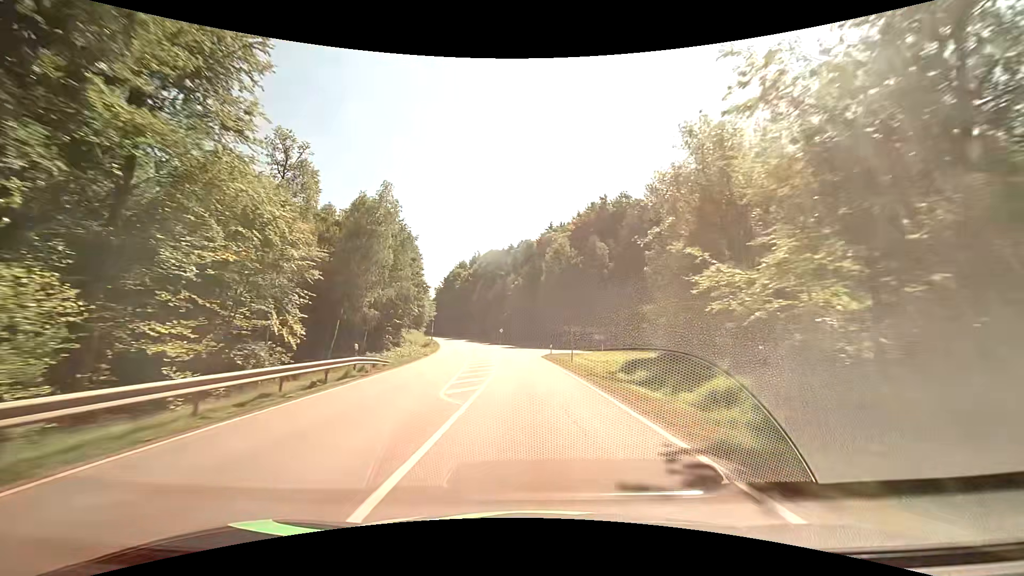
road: secondary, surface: asphalt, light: Day
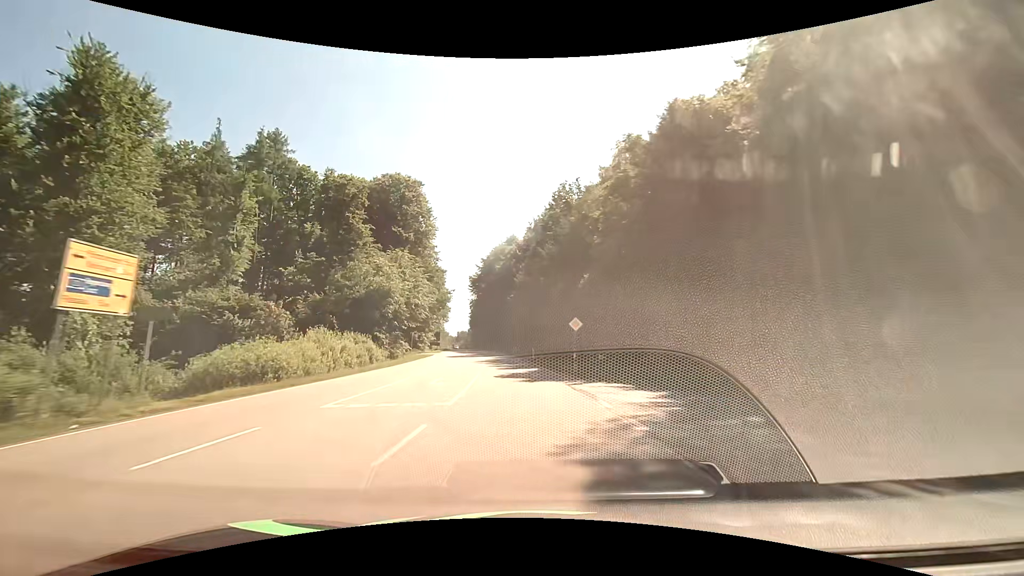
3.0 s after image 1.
(-3.9, +69.7) m; -8°
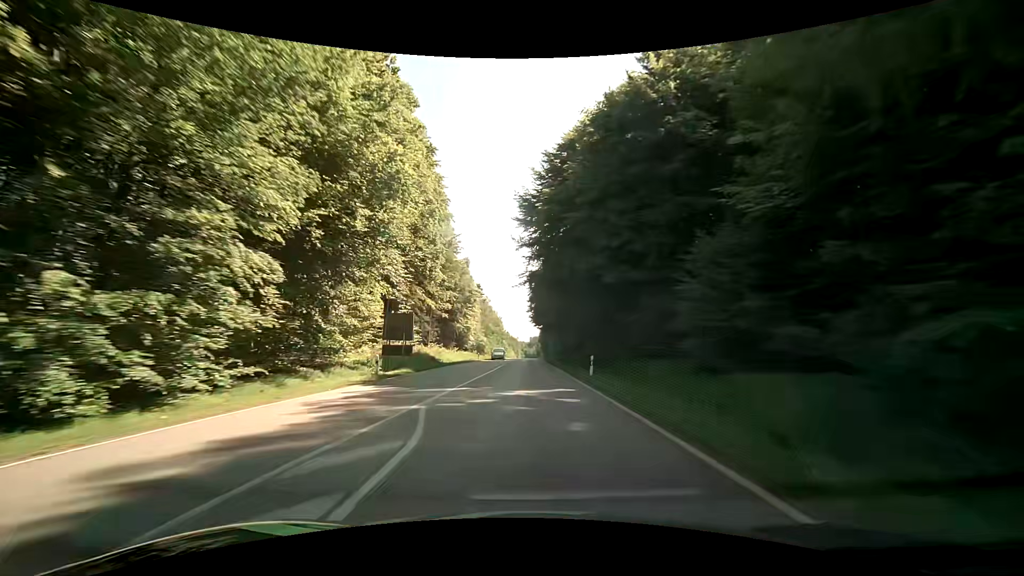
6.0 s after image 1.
(-6.3, +68.9) m; -9°
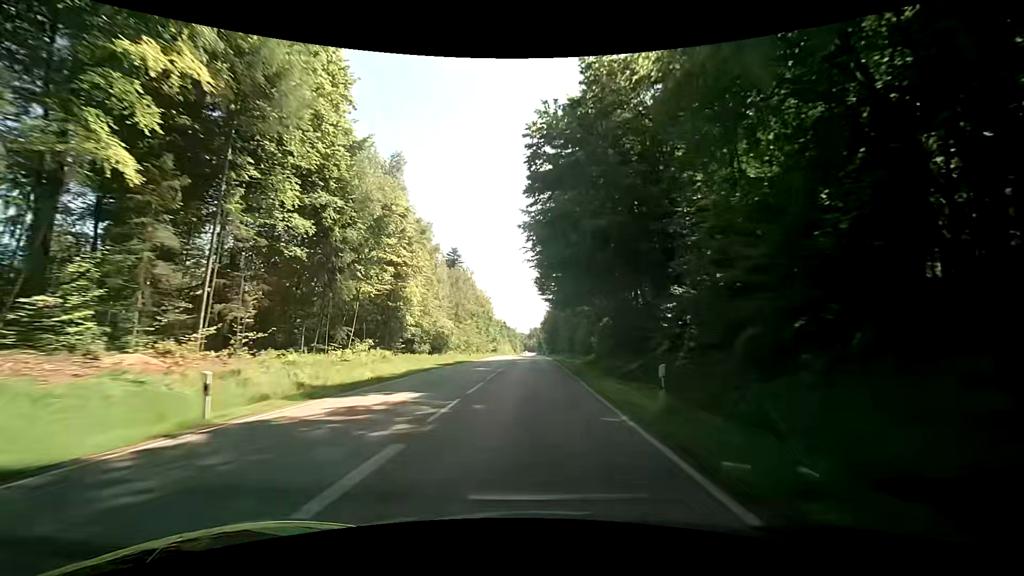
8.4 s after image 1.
(-0.8, +55.2) m; 0°
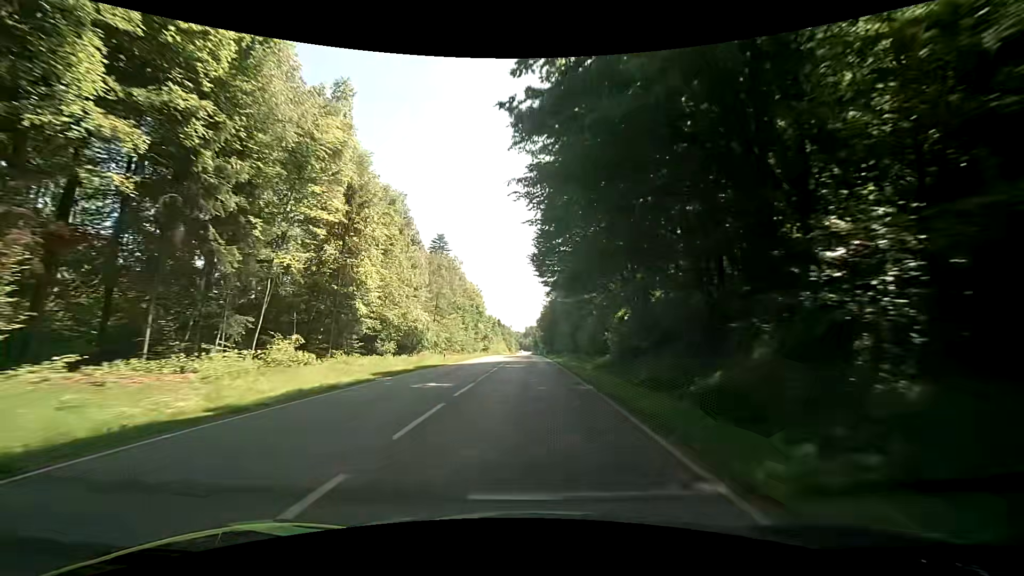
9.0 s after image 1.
(0.0, +13.7) m; 0°
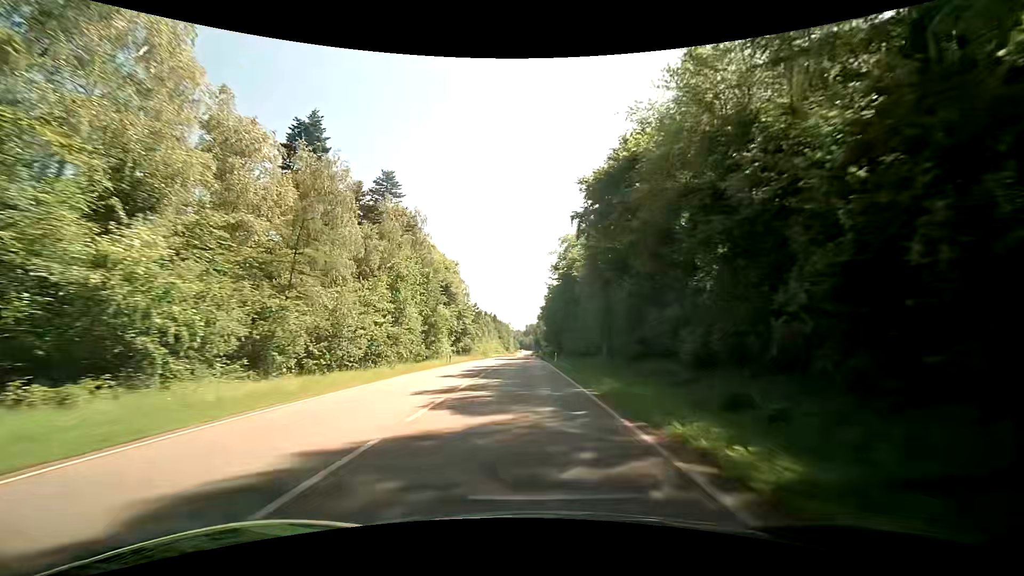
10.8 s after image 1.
(+0.1, +40.4) m; 0°
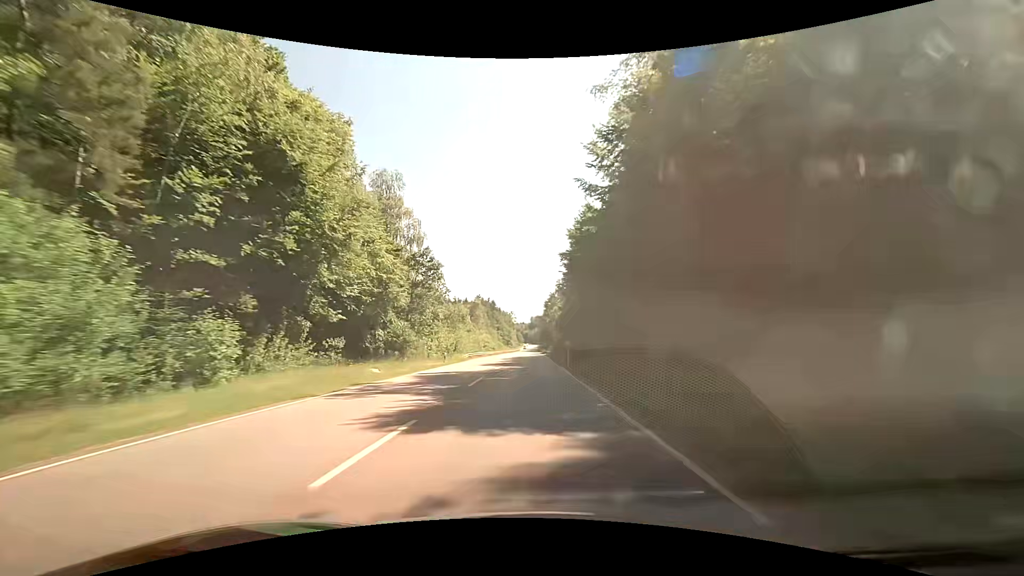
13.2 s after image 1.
(-0.5, +52.7) m; 0°
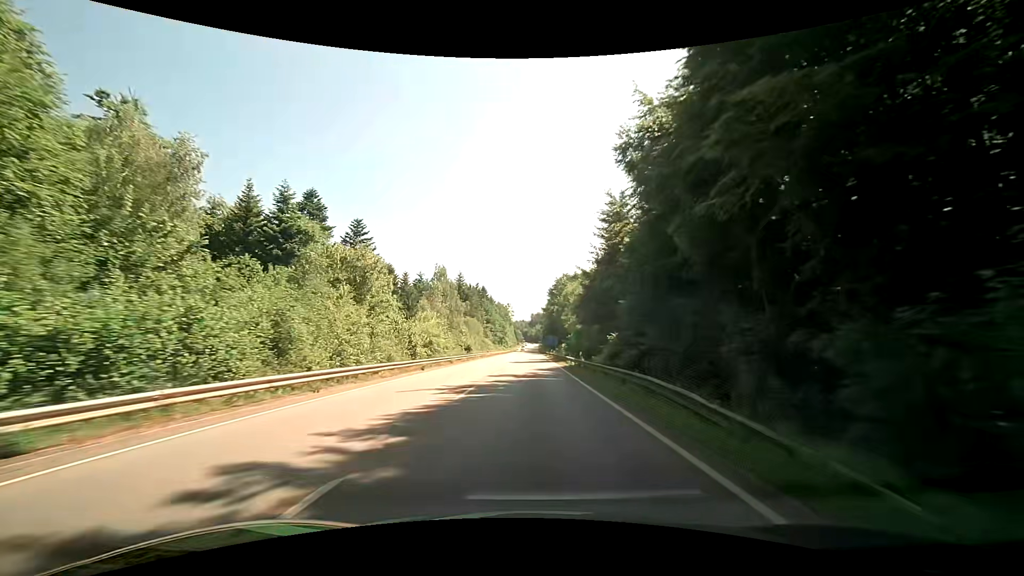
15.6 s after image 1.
(-0.4, +52.2) m; 0°
(0, +10) (0, +20) (0, +30) (0, +40) (0, +50) (0, +60) (0, +70) (0, +80) (0, +90) (0, +100) m
